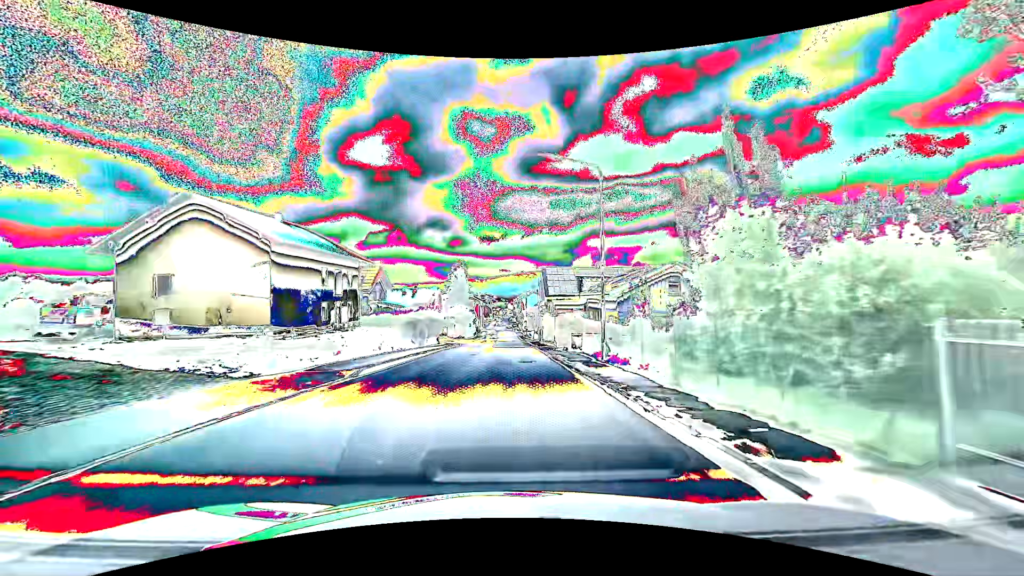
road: tertiary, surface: asphalt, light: Day
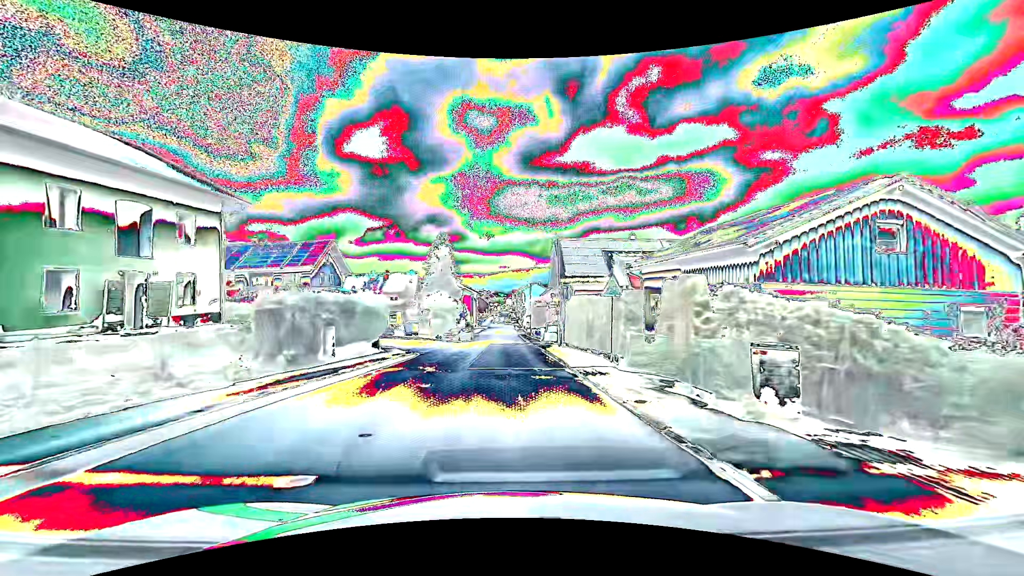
(0.0, +22.4) m; 0°
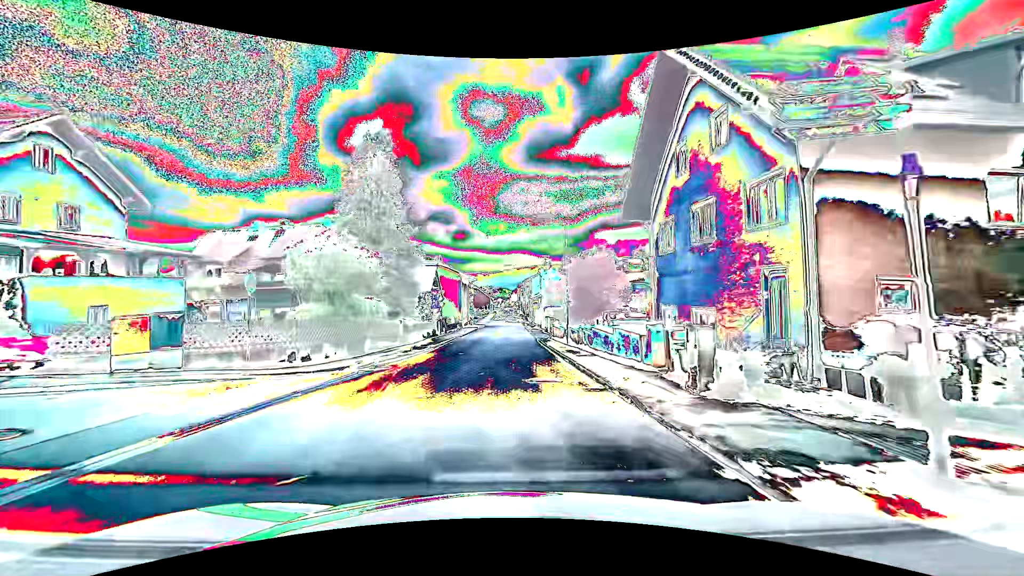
(-0.3, +37.7) m; -1°
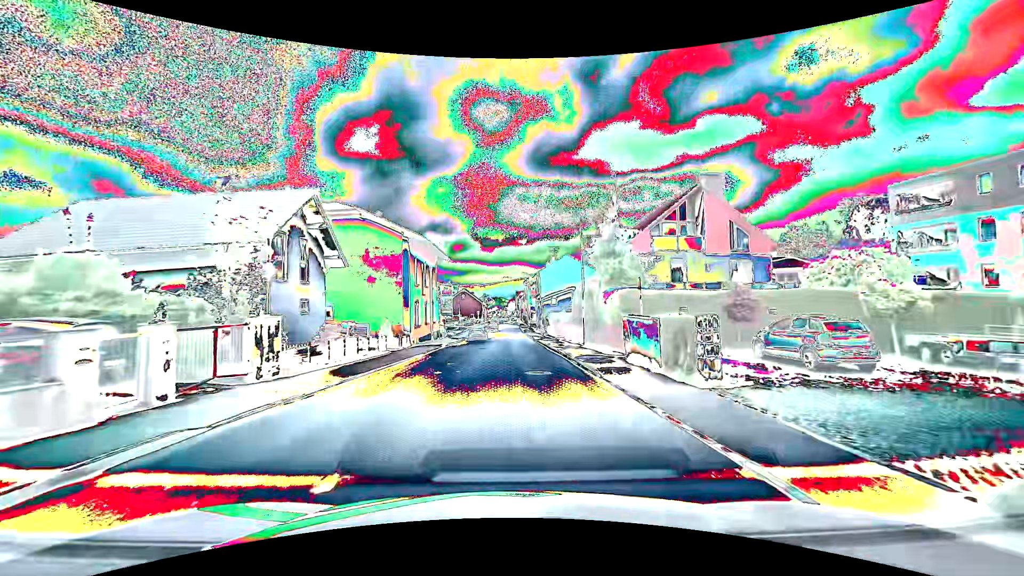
(0.0, +37.7) m; +1°
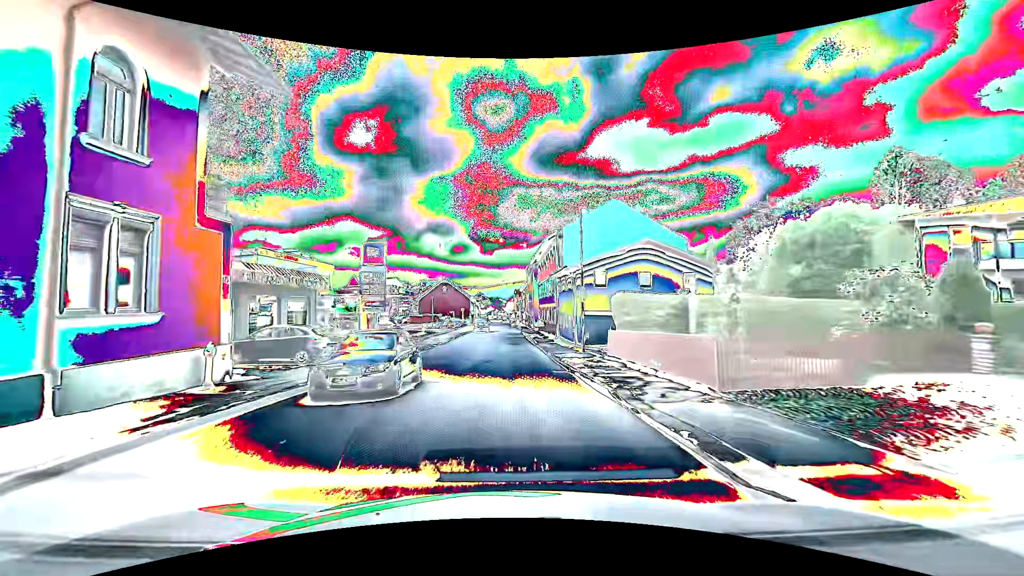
(+0.2, +37.7) m; 0°
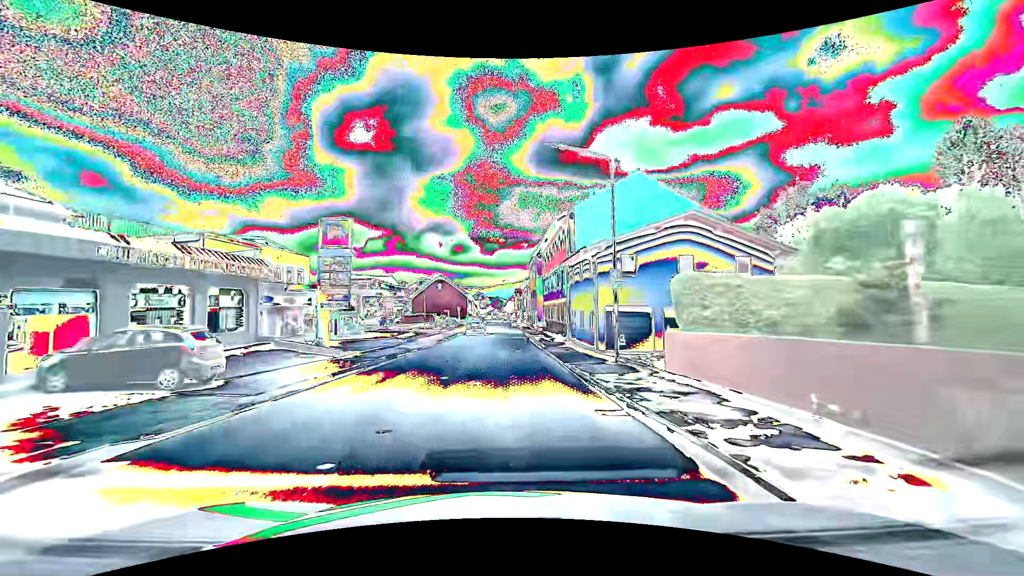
(0.0, +7.6) m; -1°
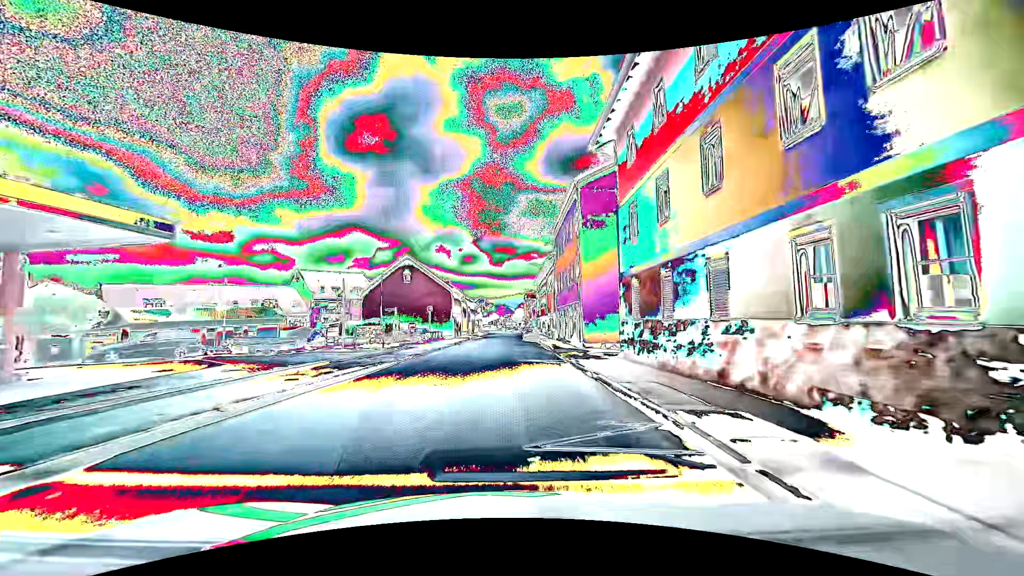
(+0.1, +38.0) m; 0°
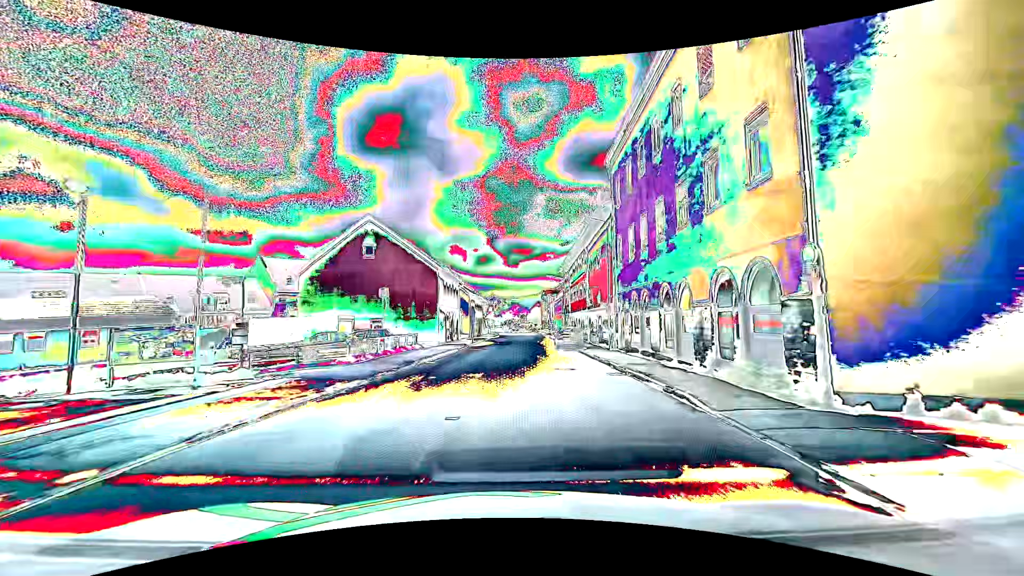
(-0.4, +22.6) m; -2°
(0, +10) (0, +20) (0, +30) (0, +40) (+1, +50) (+2, +60) (+2, +70) (+3, +80) (+3, +90) (+2, +100) m
